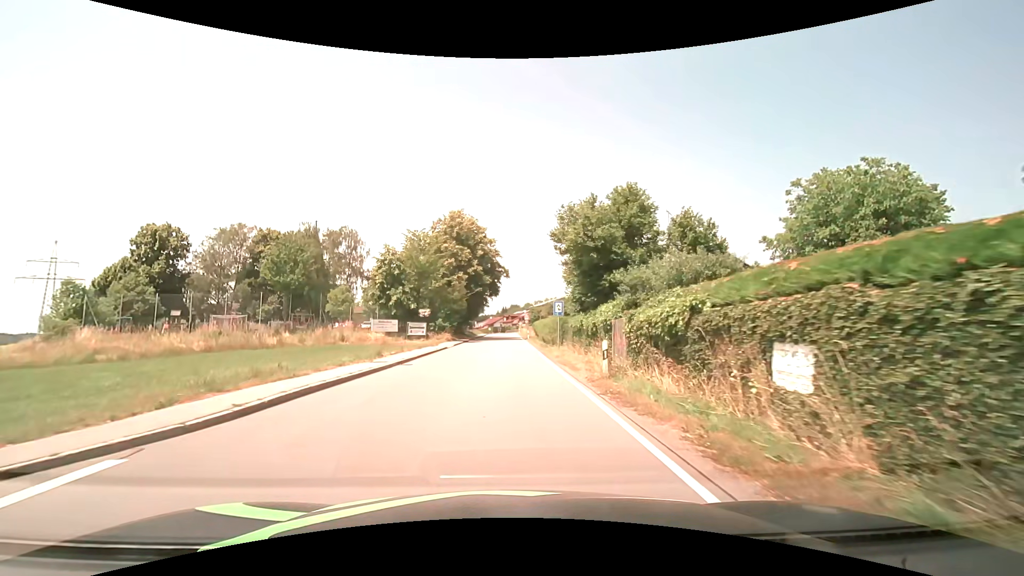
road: secondary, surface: asphalt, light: Day
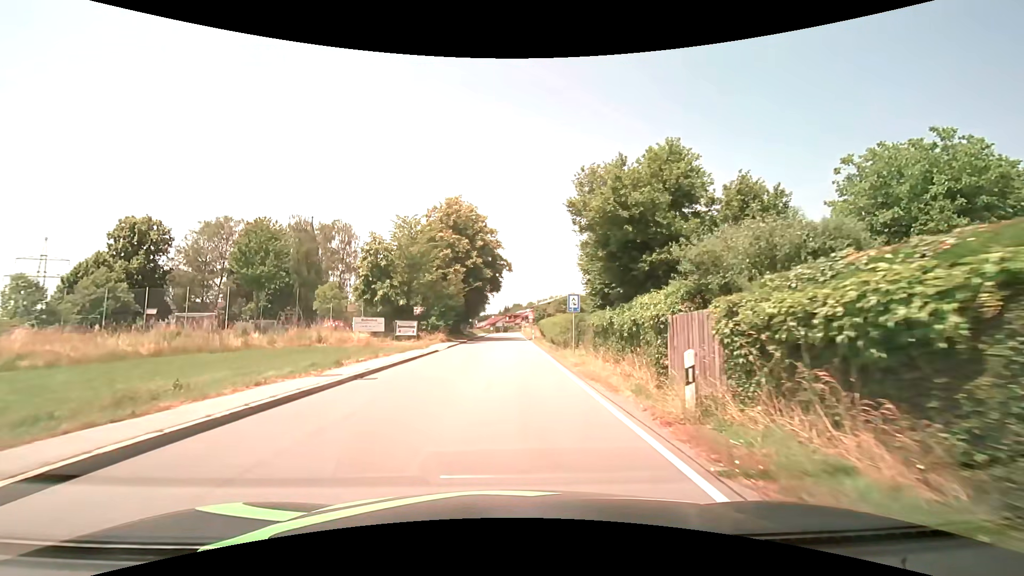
(0.0, +5.8) m; 0°
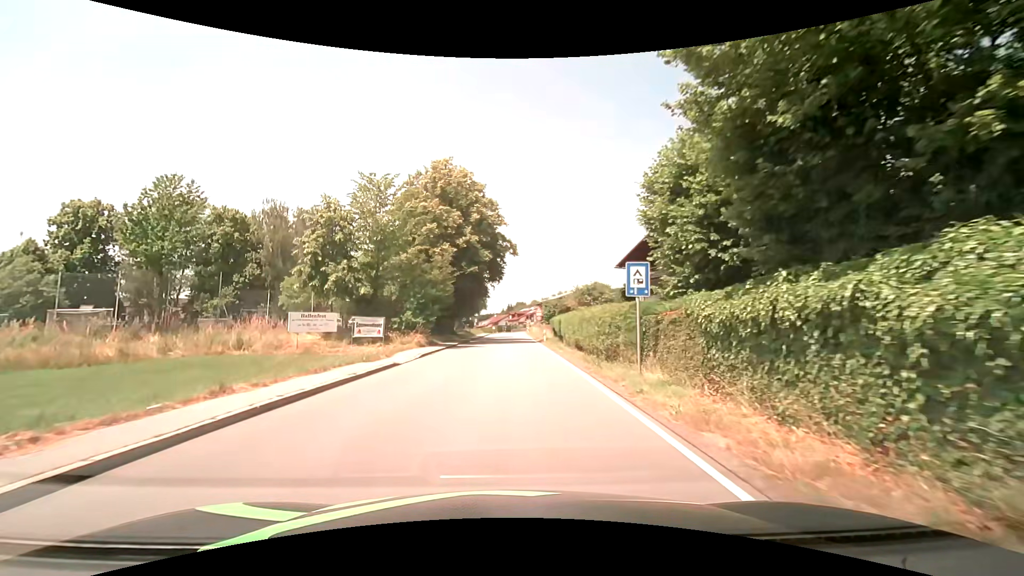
(0.0, +11.5) m; 0°
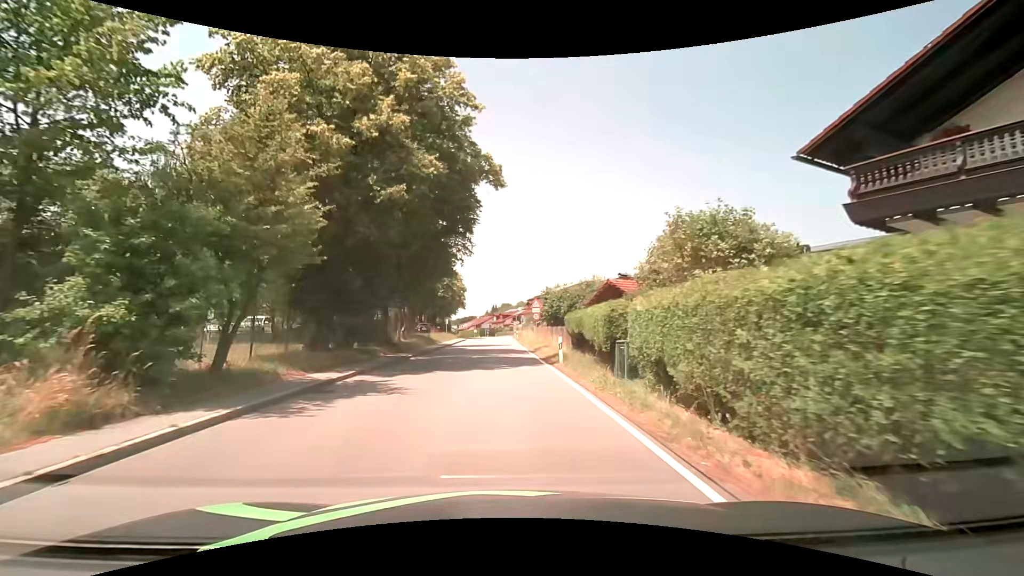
(+0.5, +21.5) m; +2°
(0, +10) (0, +20) (0, +30) (-1, +40) (-1, +50) (-1, +60) (-1, +70) (-1, +80) (-1, +90) (-1, +100) m
